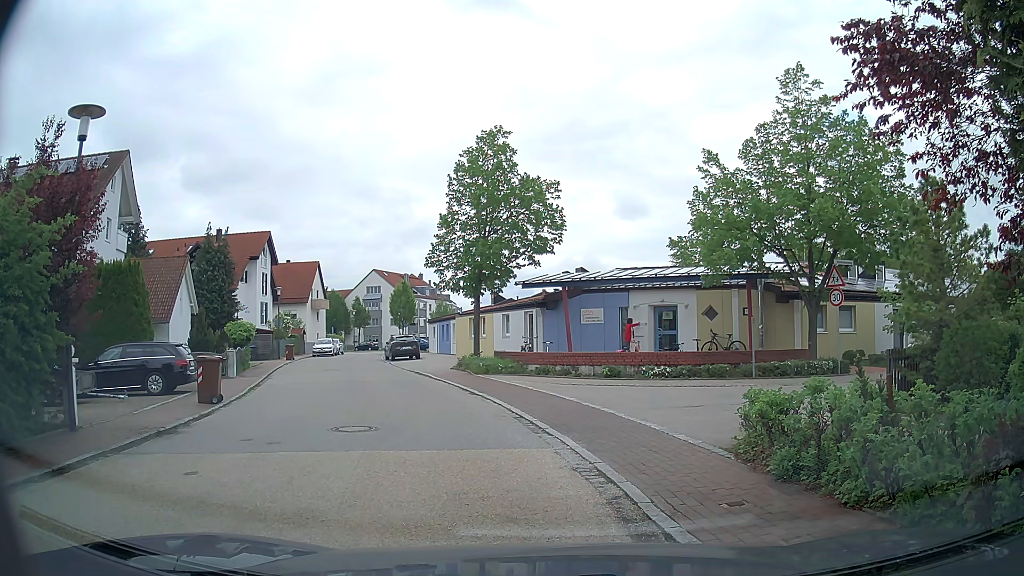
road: residential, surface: asphalt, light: Day
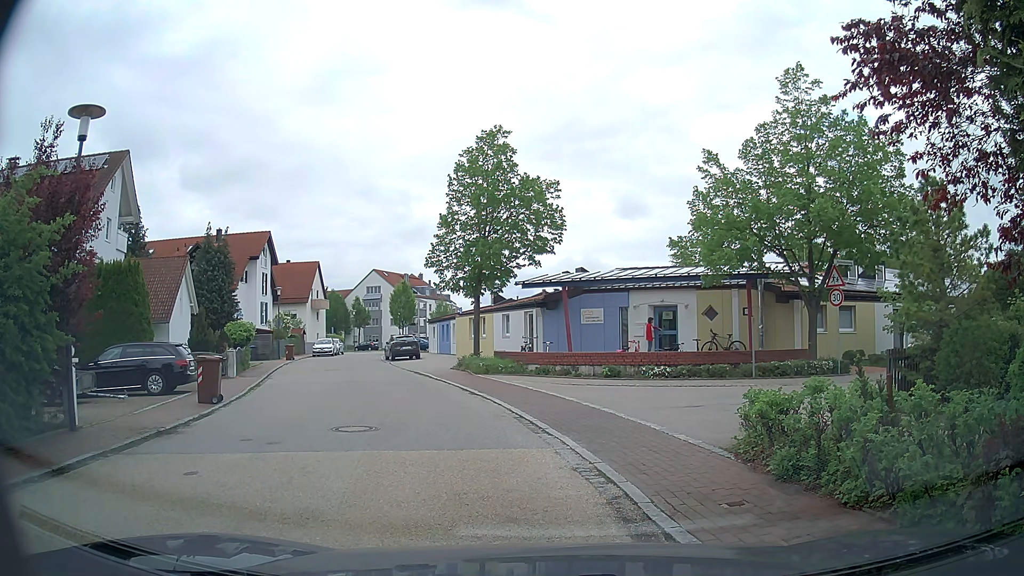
(0.0, 0.0) m; 0°
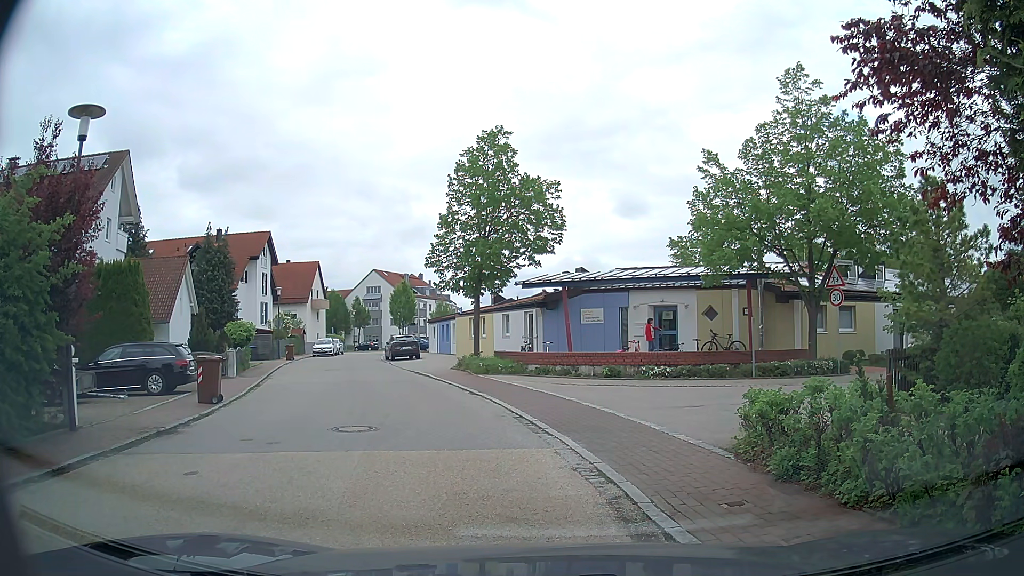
(0.0, 0.0) m; 0°
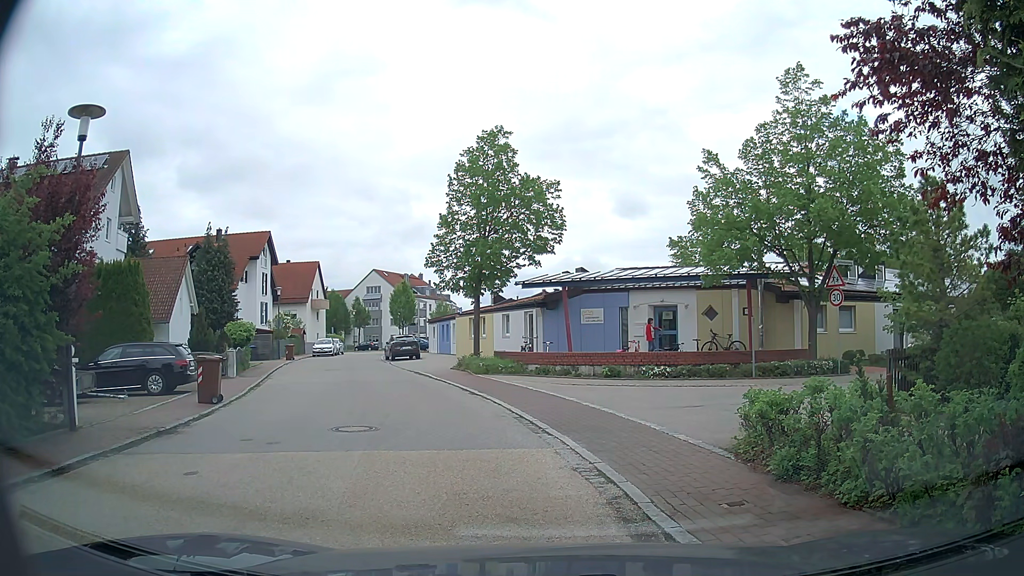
(0.0, 0.0) m; 0°
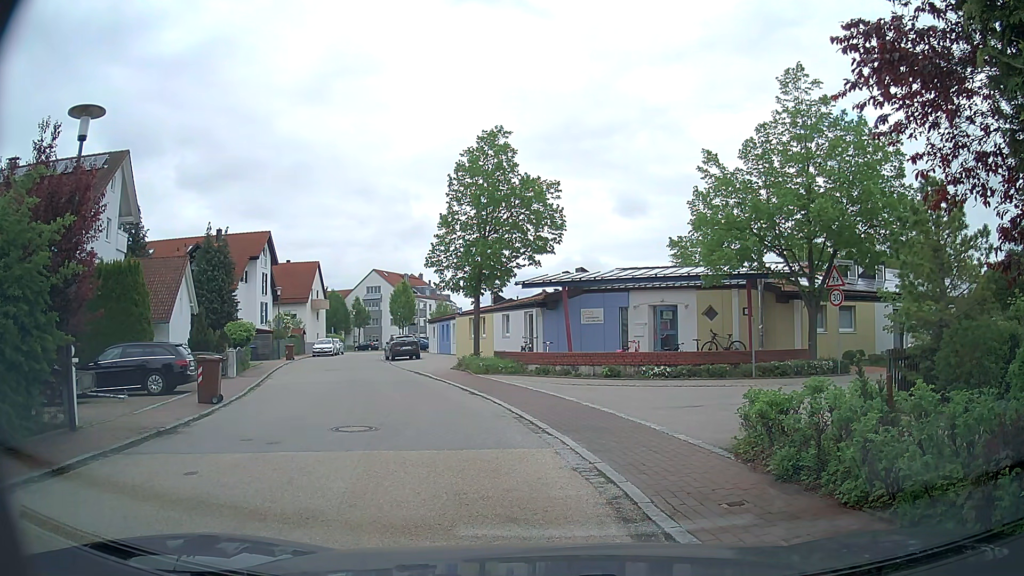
(0.0, 0.0) m; 0°
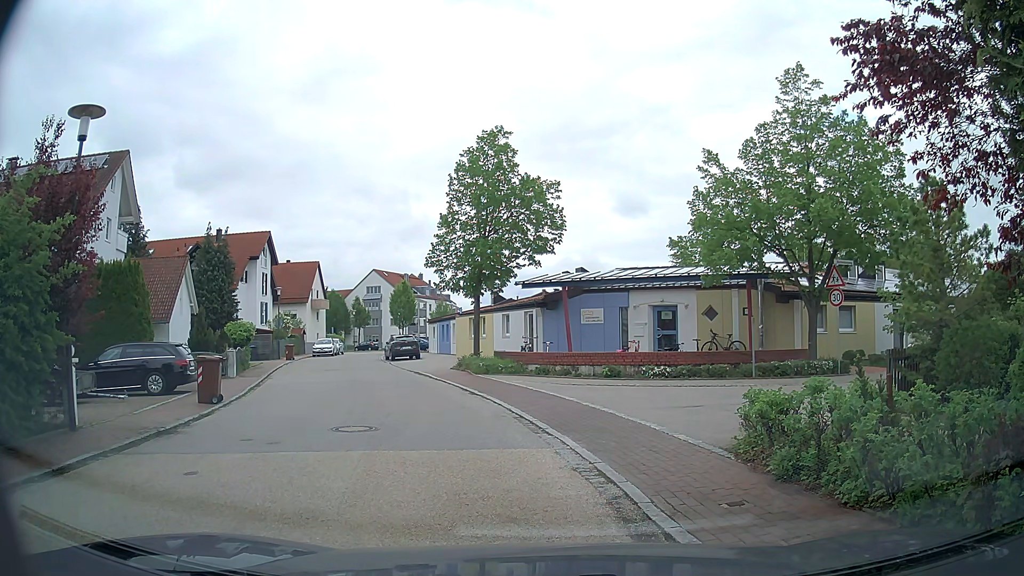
(0.0, 0.0) m; 0°
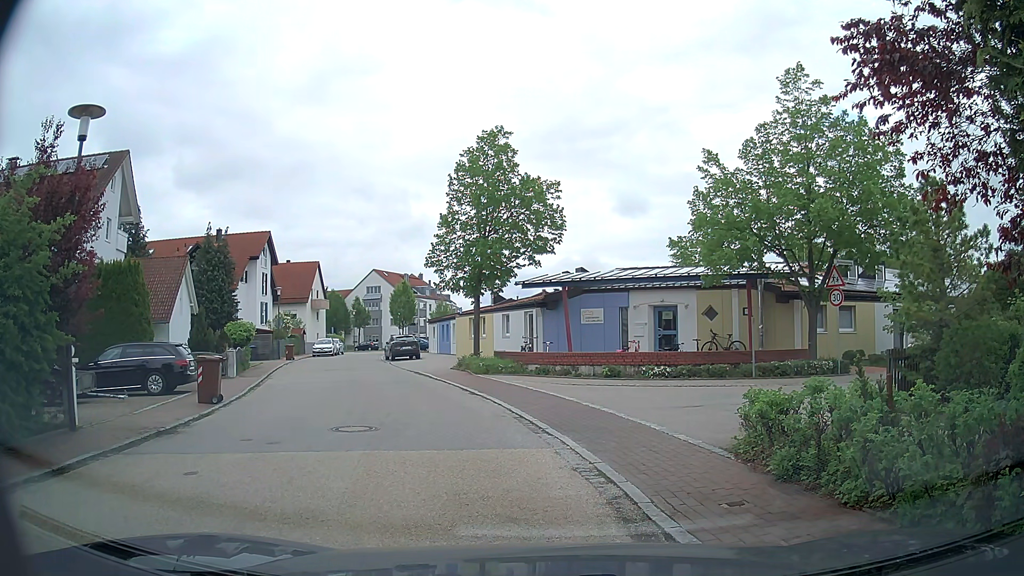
(0.0, 0.0) m; 0°
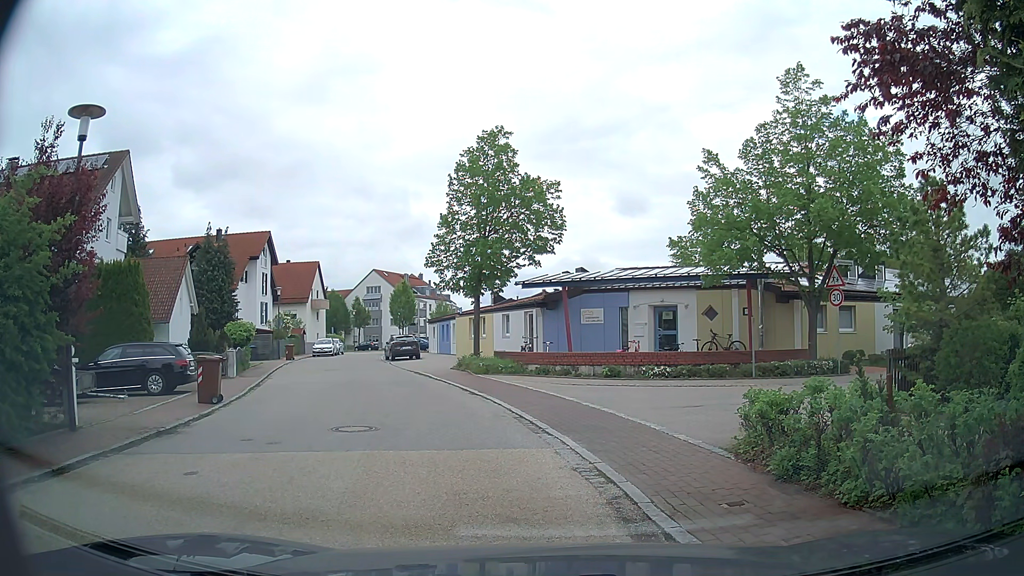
(0.0, 0.0) m; 0°
